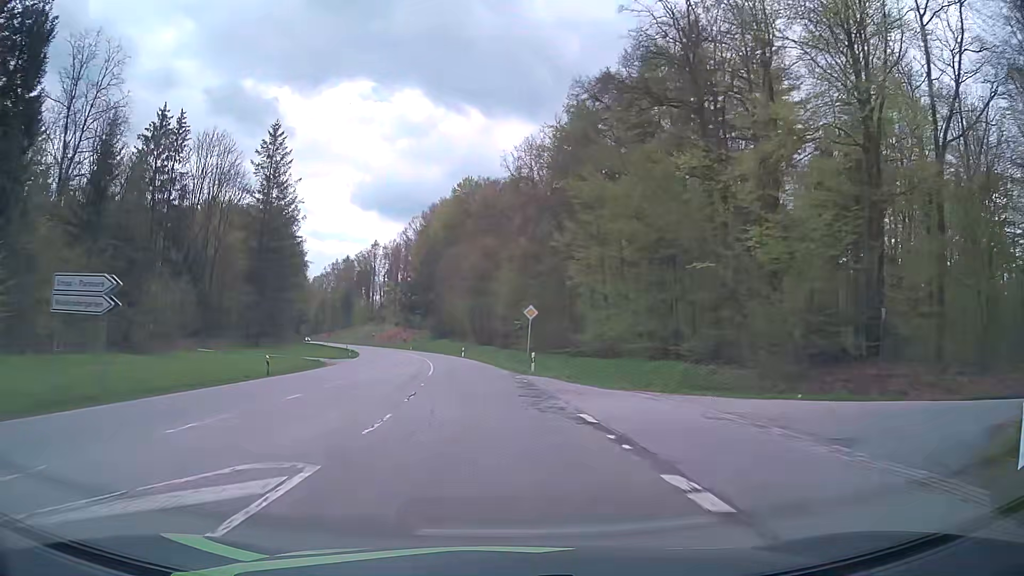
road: secondary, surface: asphalt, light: Day
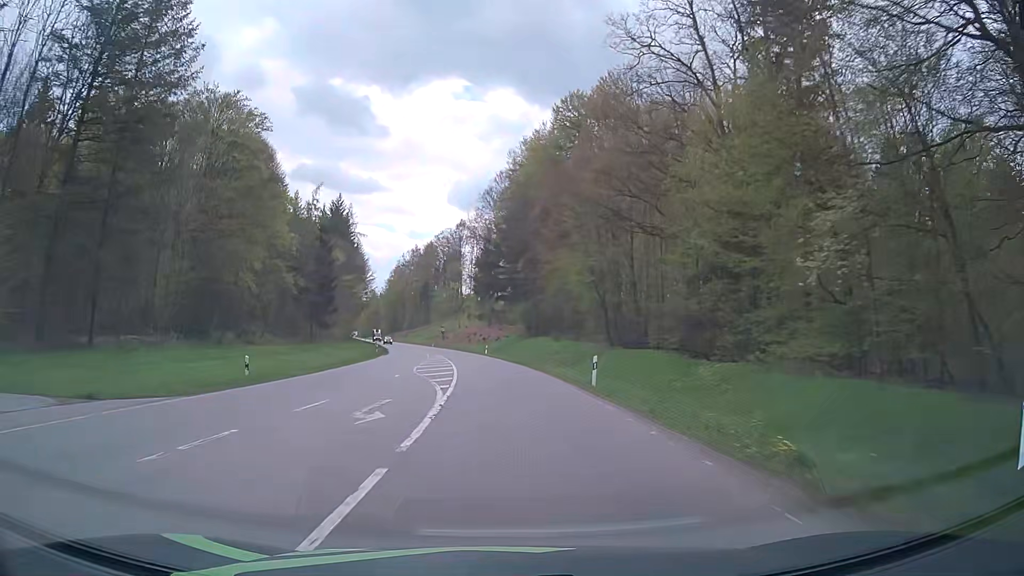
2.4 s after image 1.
(-4.0, +48.3) m; -8°
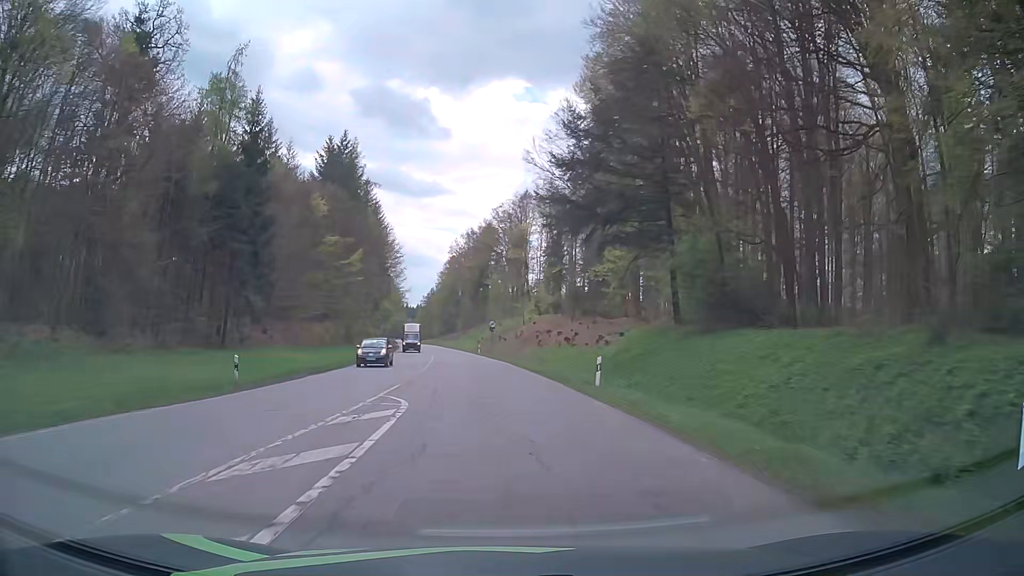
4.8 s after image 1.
(-2.8, +49.4) m; -6°
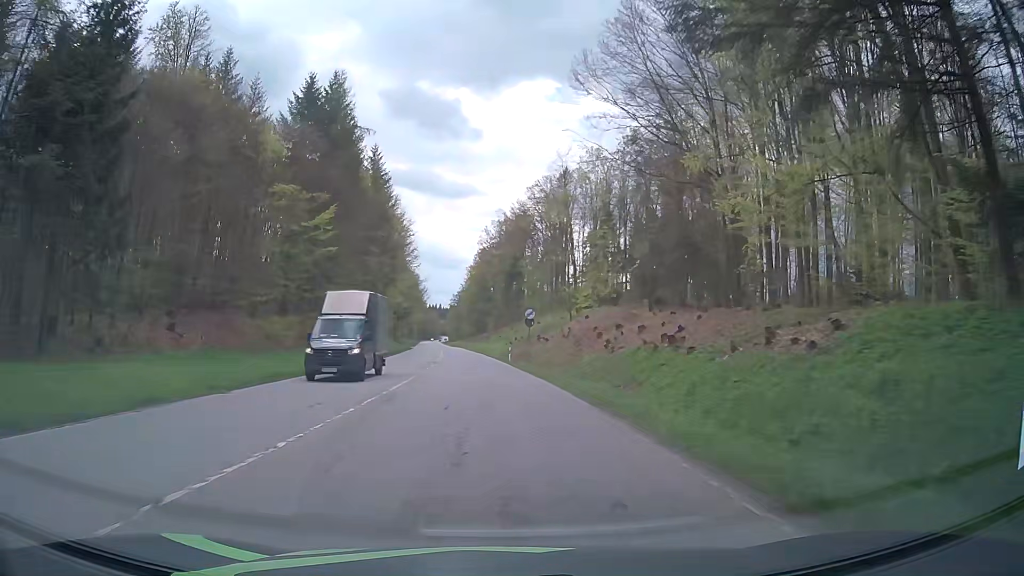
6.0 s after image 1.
(-0.9, +25.0) m; -3°
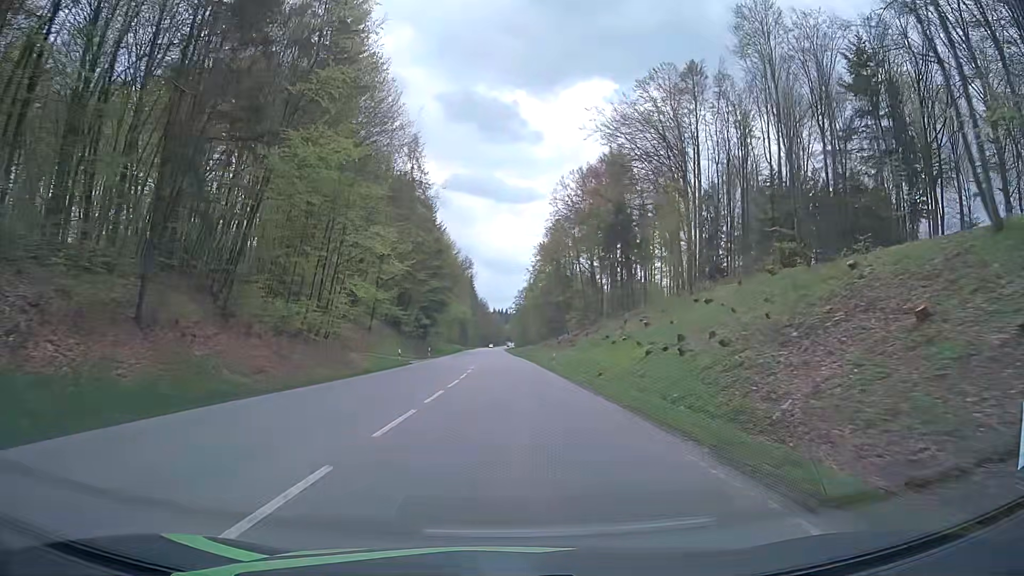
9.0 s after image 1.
(-4.0, +63.2) m; -5°
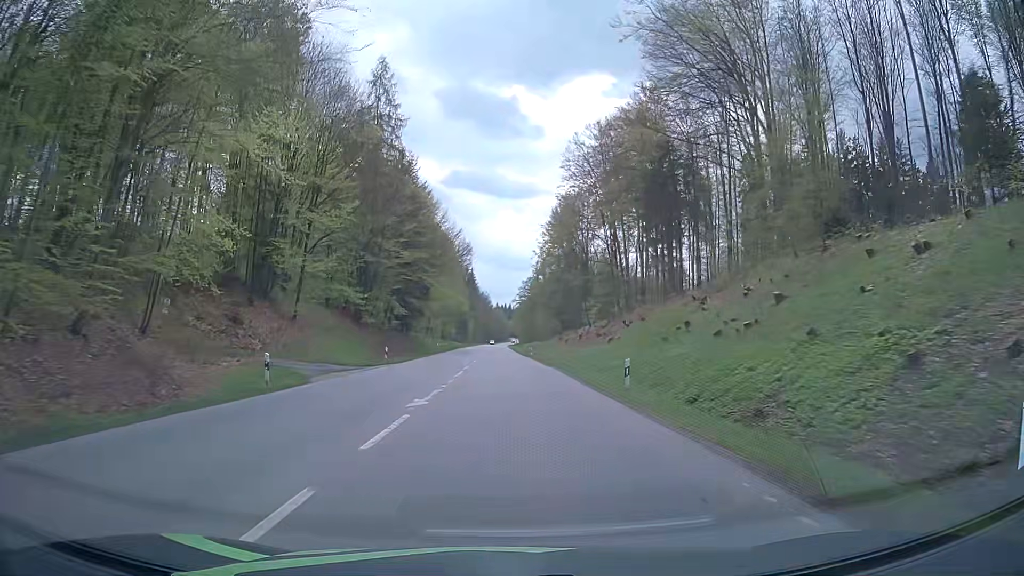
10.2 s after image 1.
(-0.3, +25.6) m; -1°
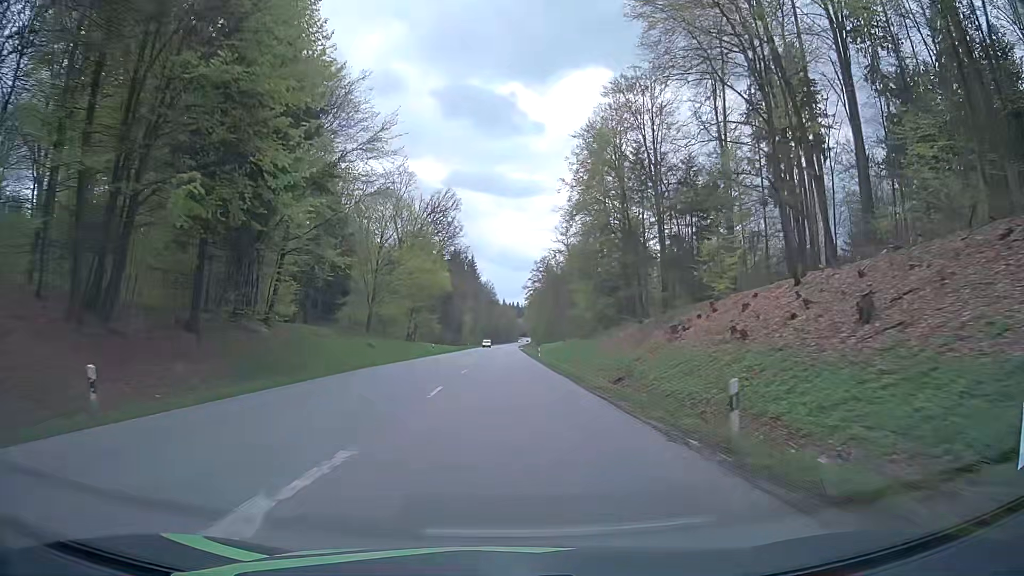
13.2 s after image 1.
(+0.4, +64.8) m; 0°
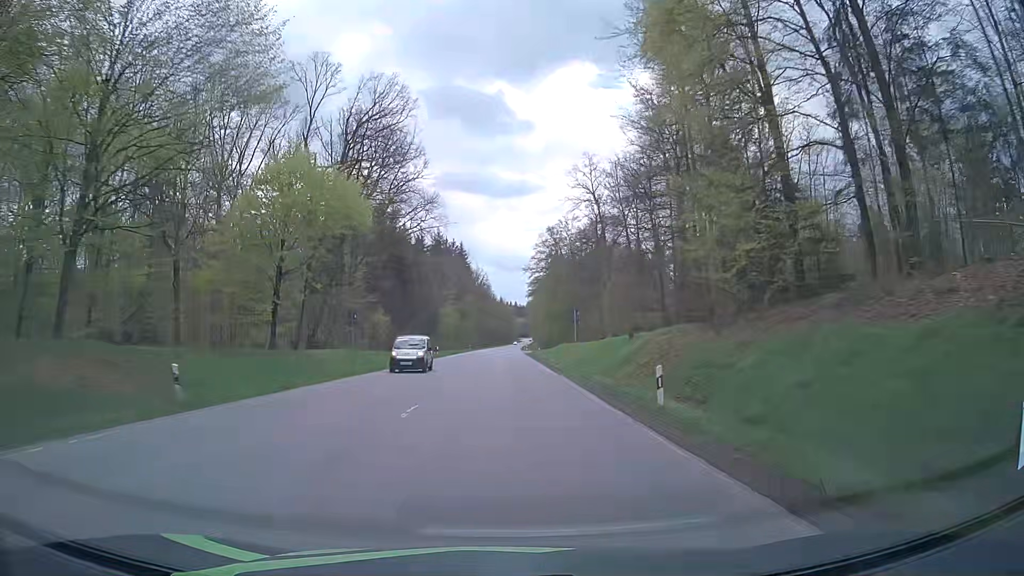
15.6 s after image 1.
(-0.5, +52.6) m; -1°
